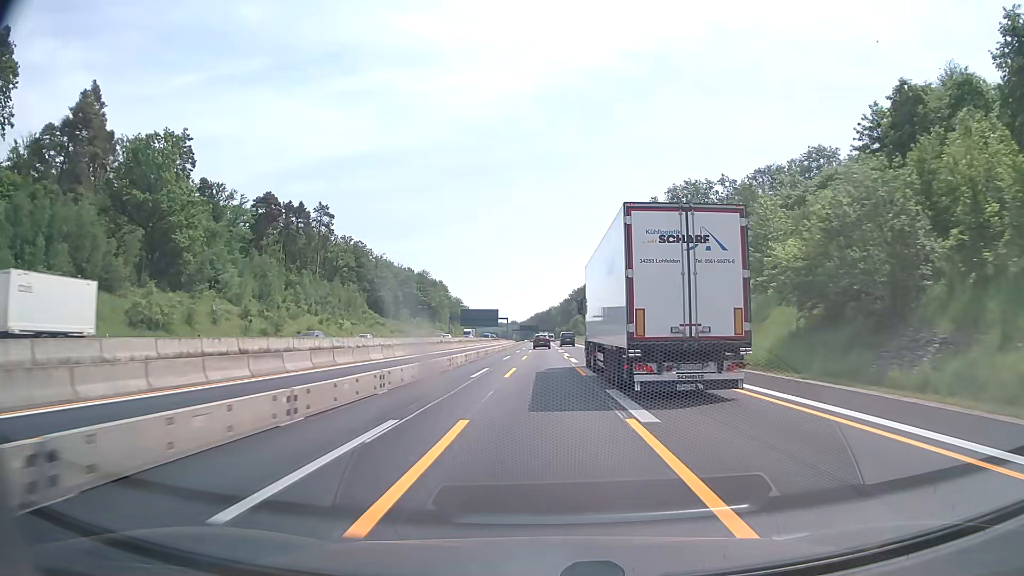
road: motorway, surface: asphalt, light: Day
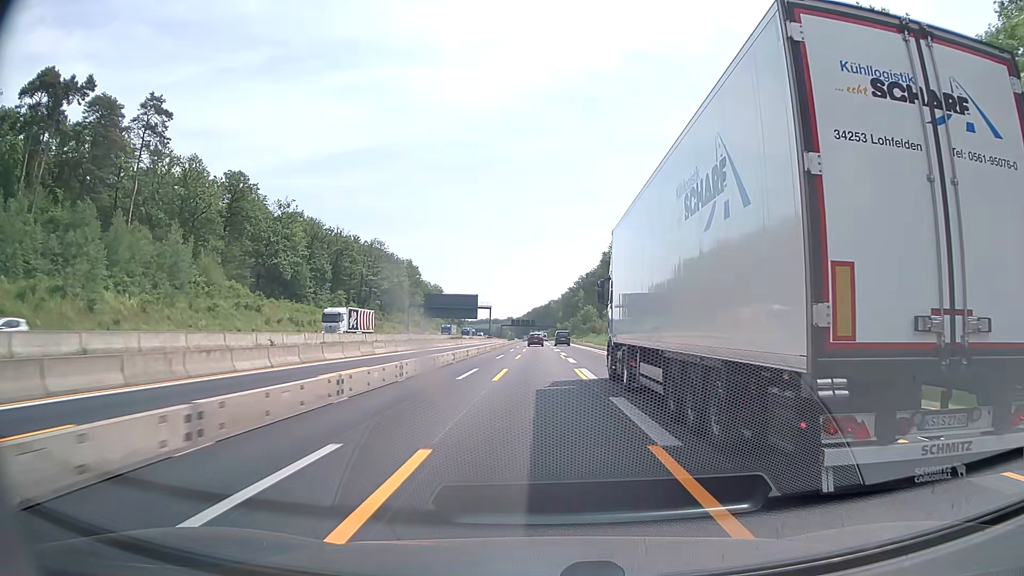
(+0.1, +74.7) m; 0°
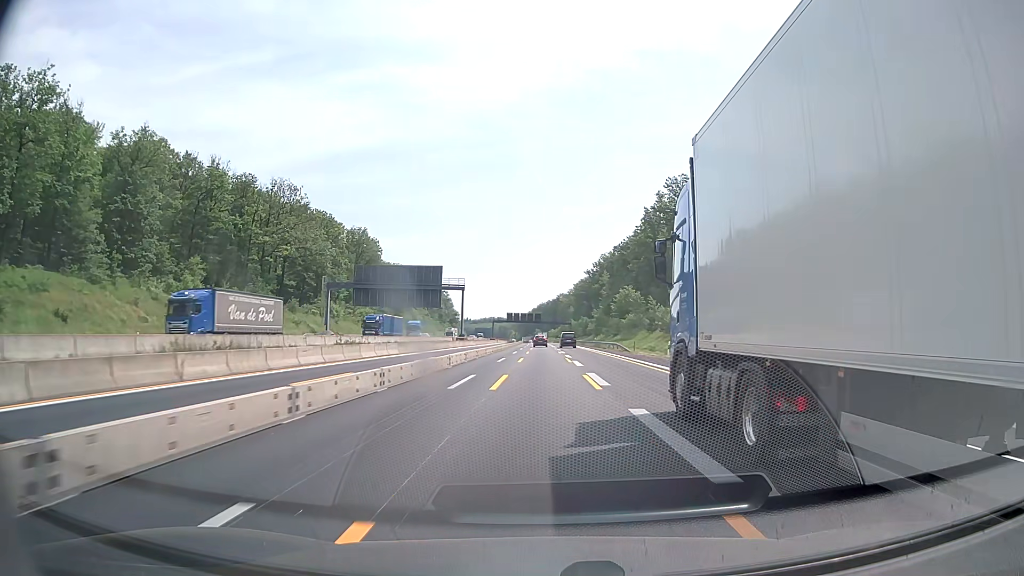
(-0.7, +74.5) m; -1°
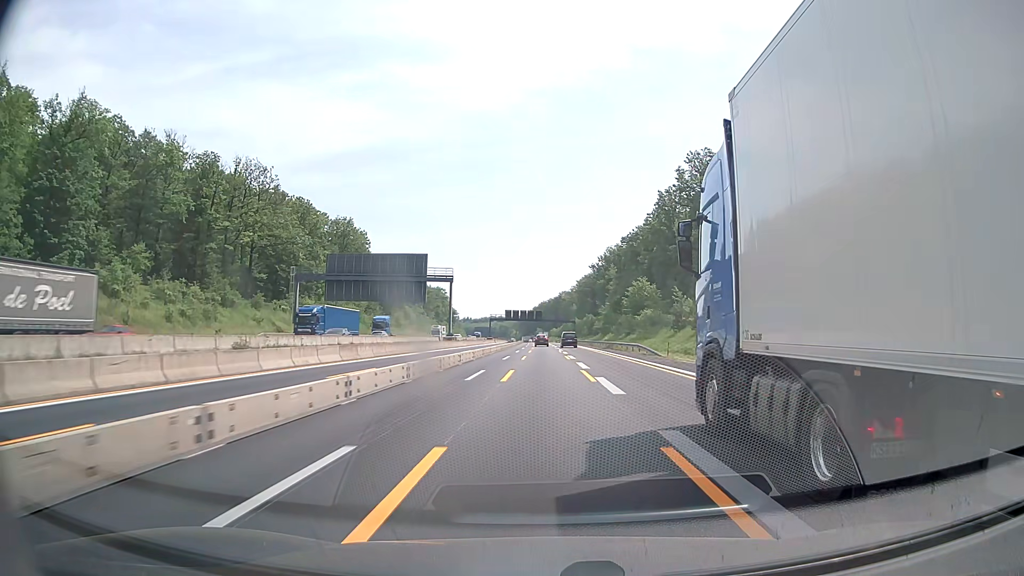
(0.0, +15.0) m; 0°
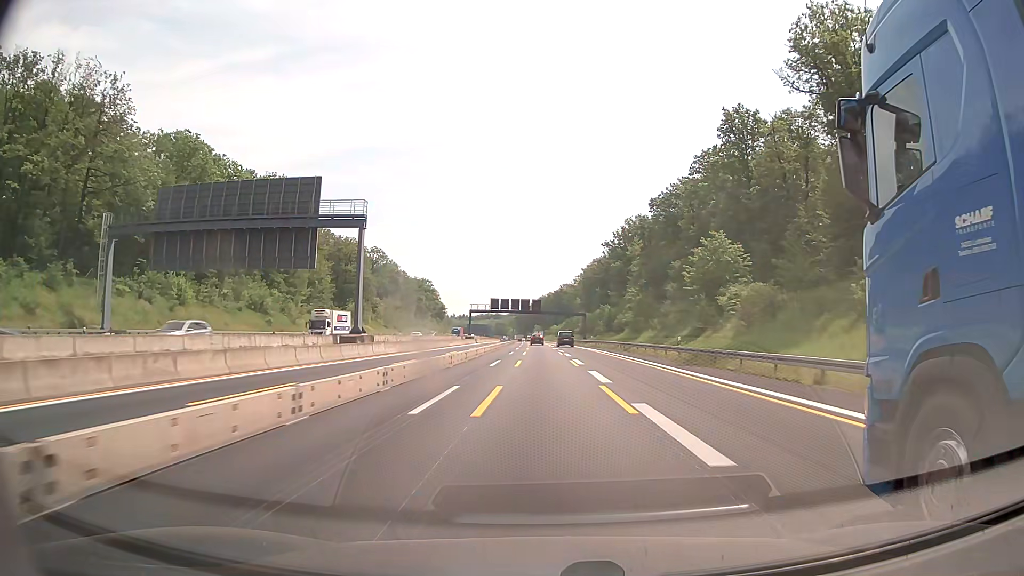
(0.0, +44.8) m; 0°
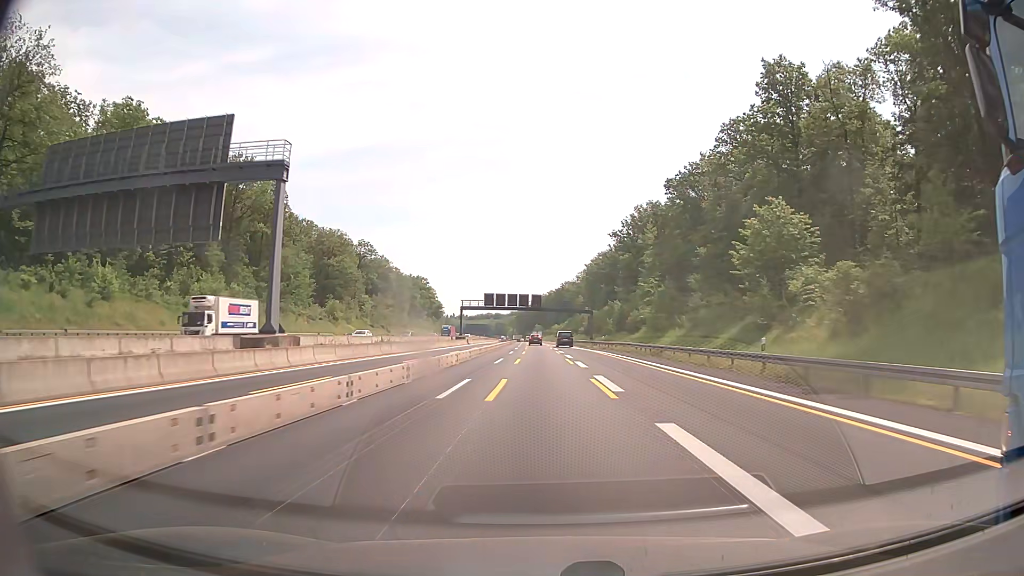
(0.0, +14.9) m; 0°
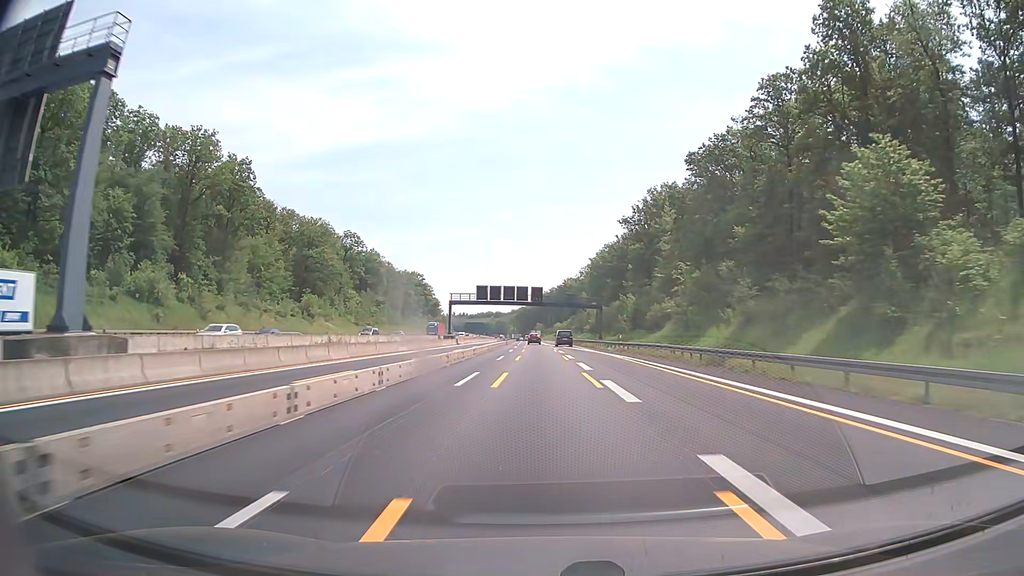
(0.0, +14.9) m; 0°
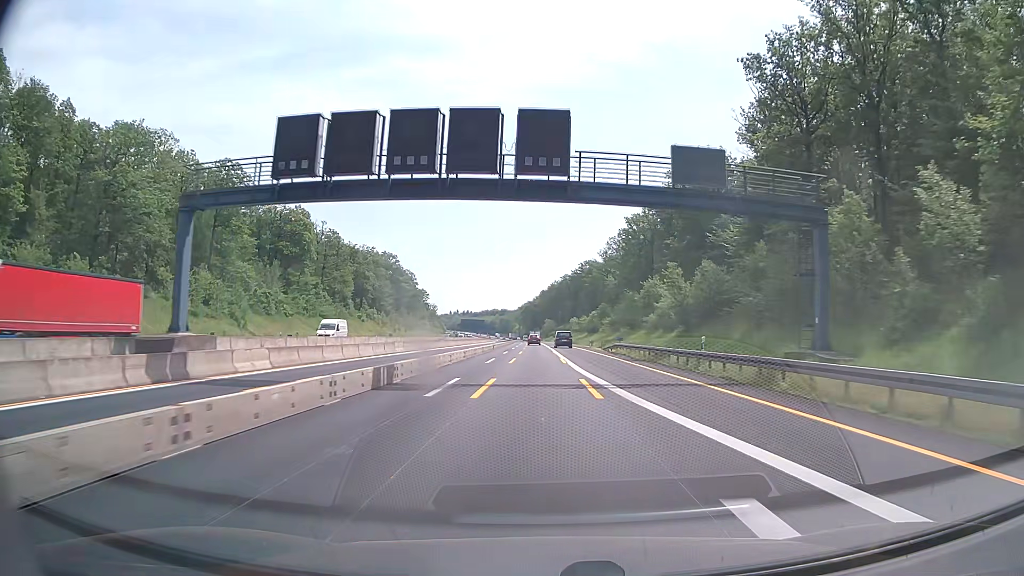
(-0.6, +74.6) m; -1°
(0, +10) (0, +20) (0, +30) (0, +40) (0, +50) (0, +60) (0, +70) (-1, +80) (-1, +90) (-1, +100) m
